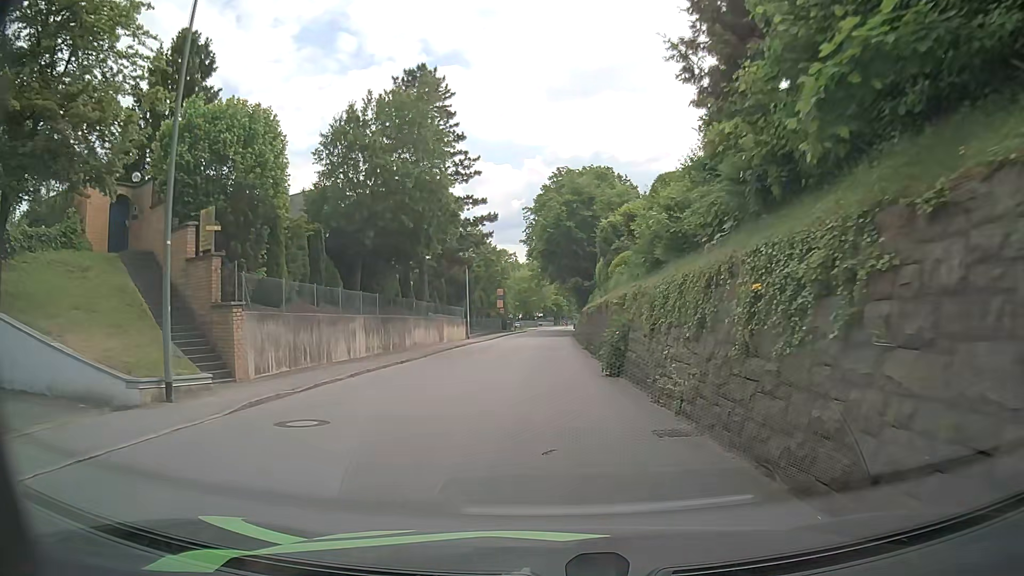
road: tertiary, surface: asphalt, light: Day
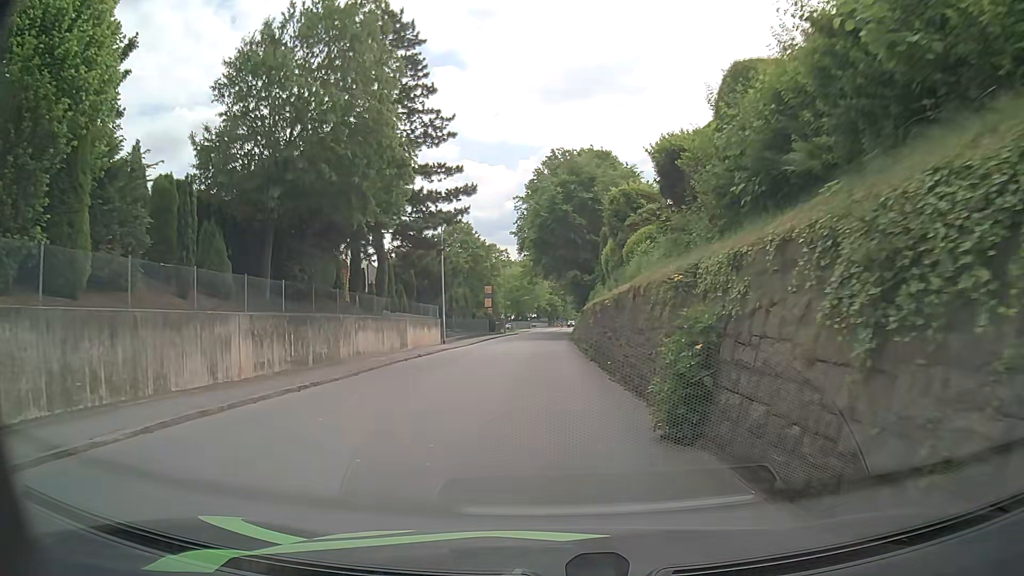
(0.0, +9.1) m; +1°
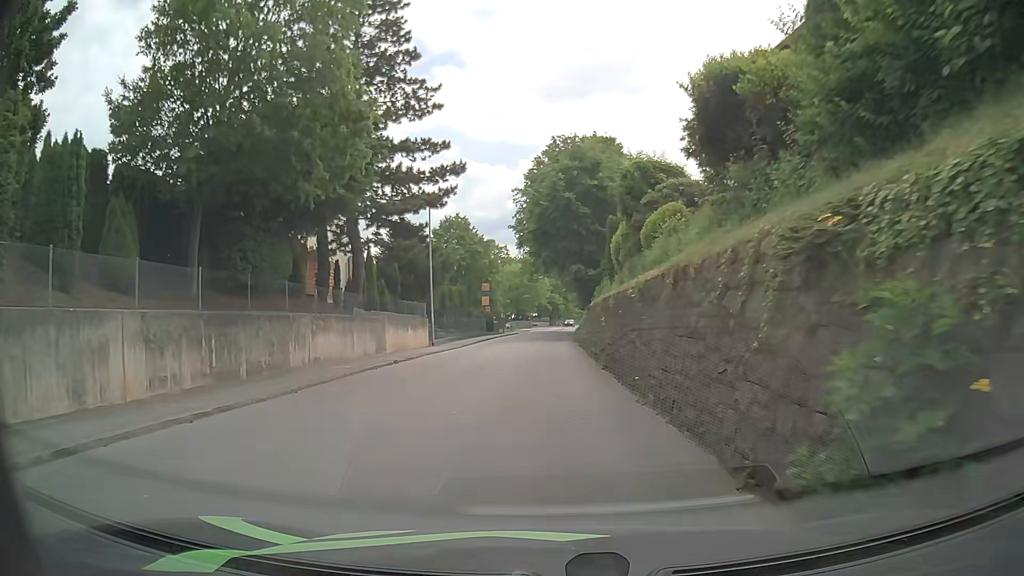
(0.0, +4.6) m; -1°
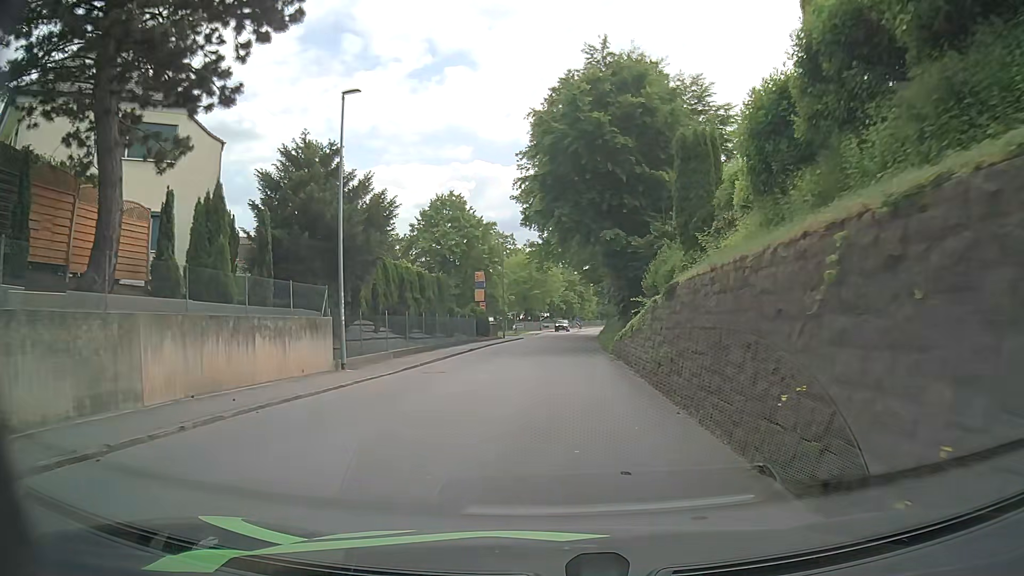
(-0.2, +18.5) m; -1°
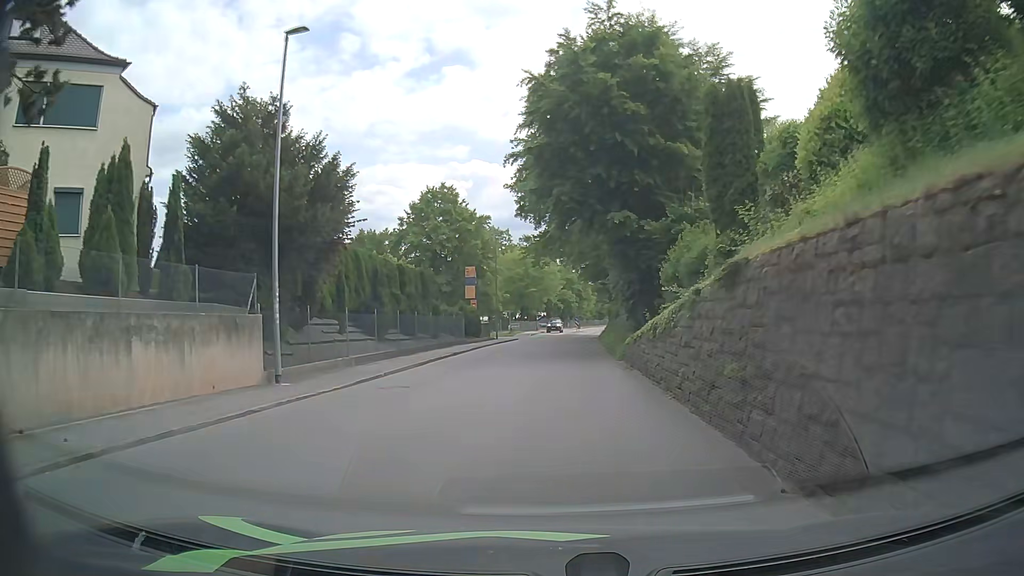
(0.0, +4.7) m; +1°
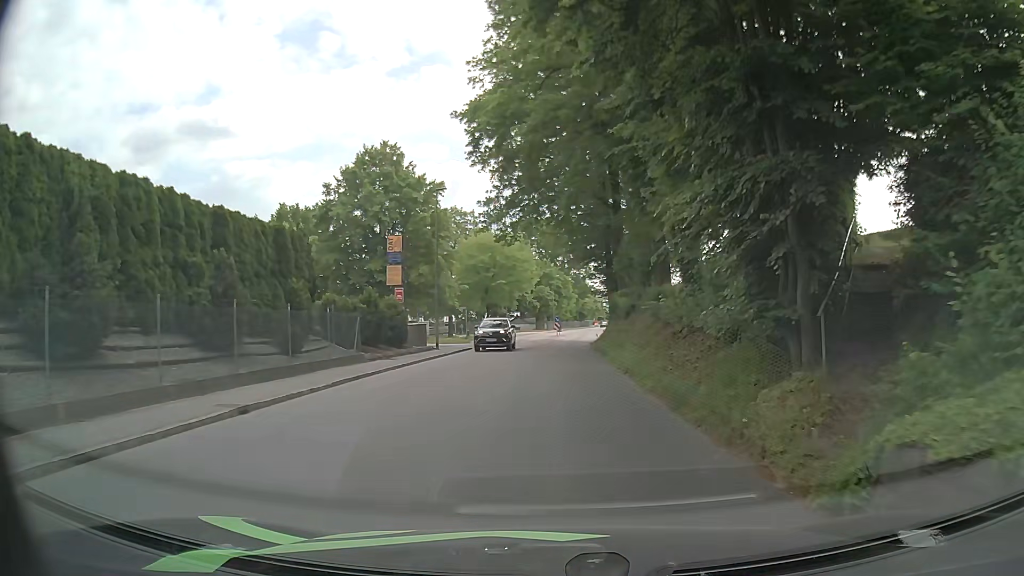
(+0.1, +19.0) m; +3°
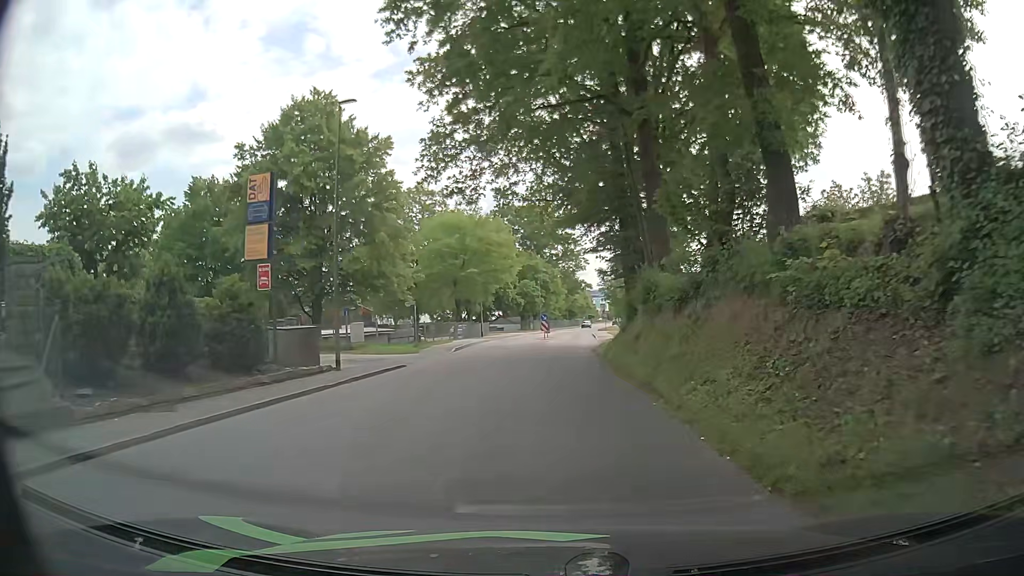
(-0.2, +14.7) m; 0°
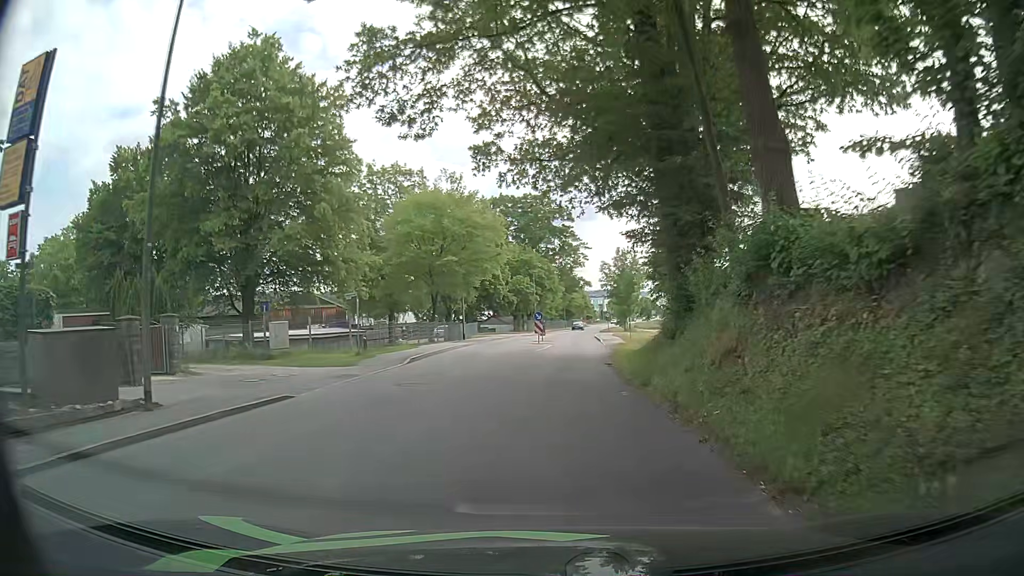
(0.0, +10.0) m; 0°
(0, +10) (0, +20) (+1, +30) (+2, +40) (+2, +50) (+2, +60) (+3, +70) (+3, +80) (+4, +90) (+6, +100) m
